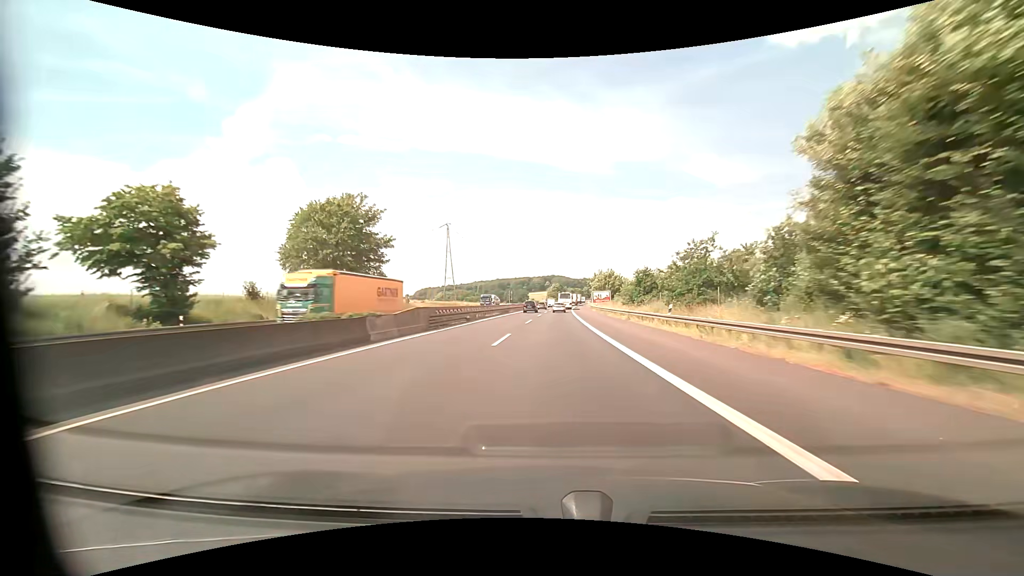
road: motorway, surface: asphalt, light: Day
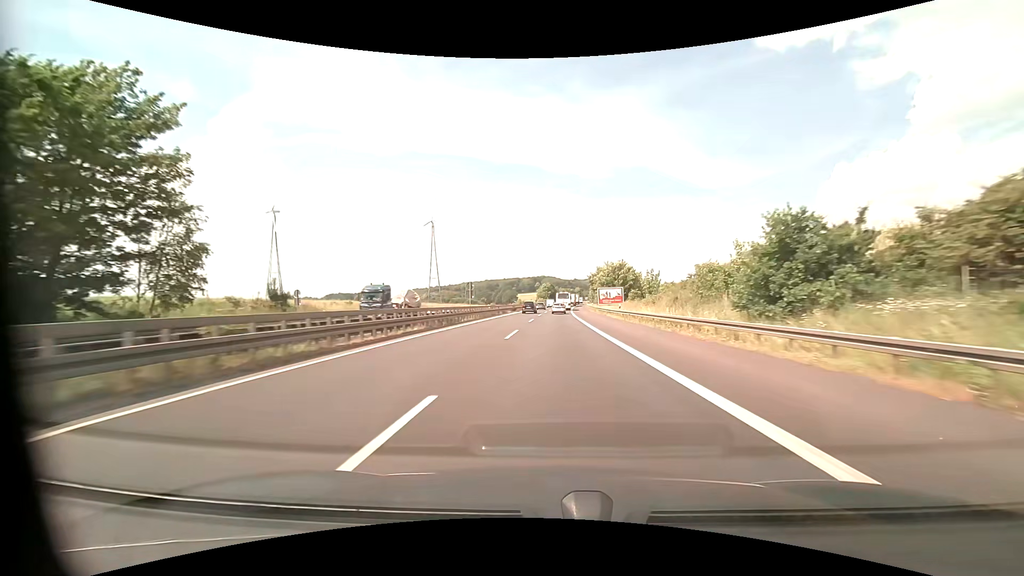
(+0.4, +32.6) m; +1°
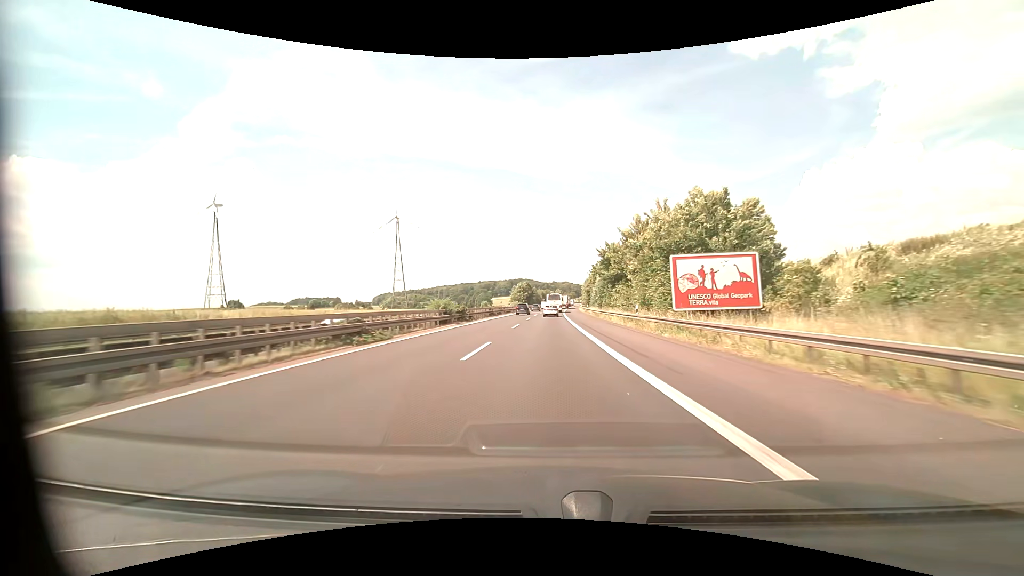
(+1.4, +60.3) m; +3°
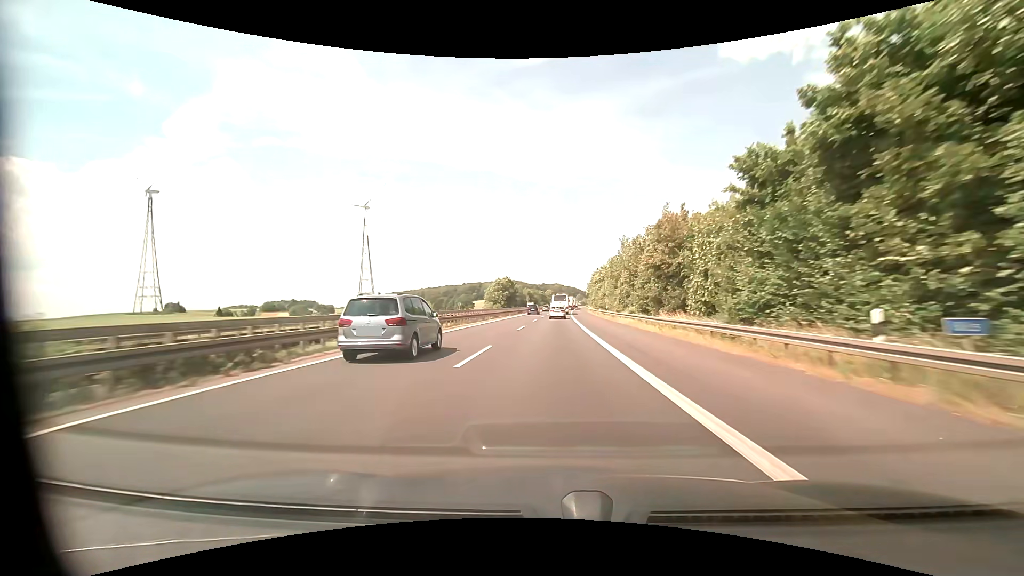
(+0.9, +73.1) m; +1°
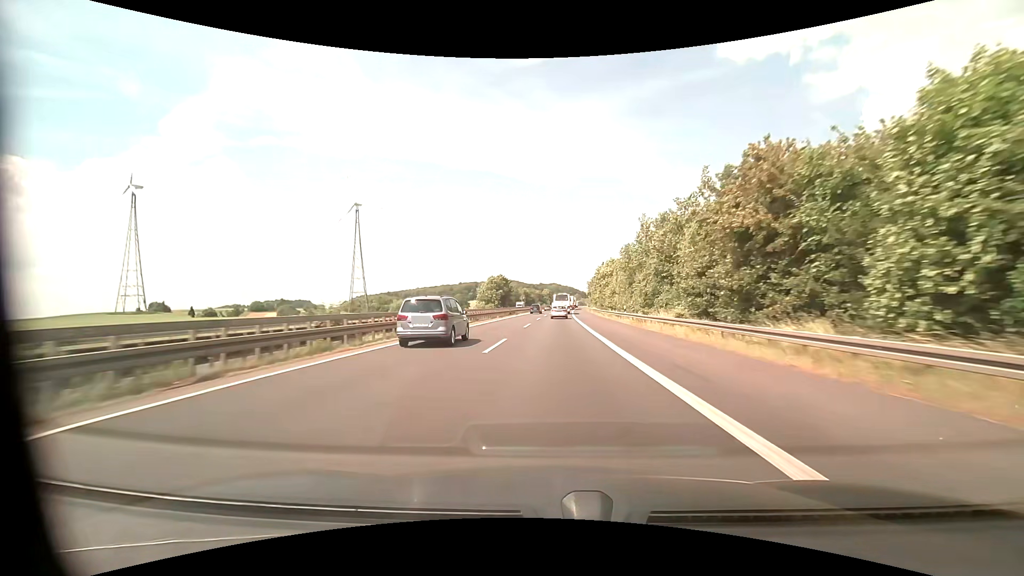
(+0.1, +14.6) m; 0°
(0, +10) (0, +20) (0, +30) (0, +40) (+1, +50) (+1, +60) (+1, +70) (+2, +80) (+2, +90) (+3, +100) m
